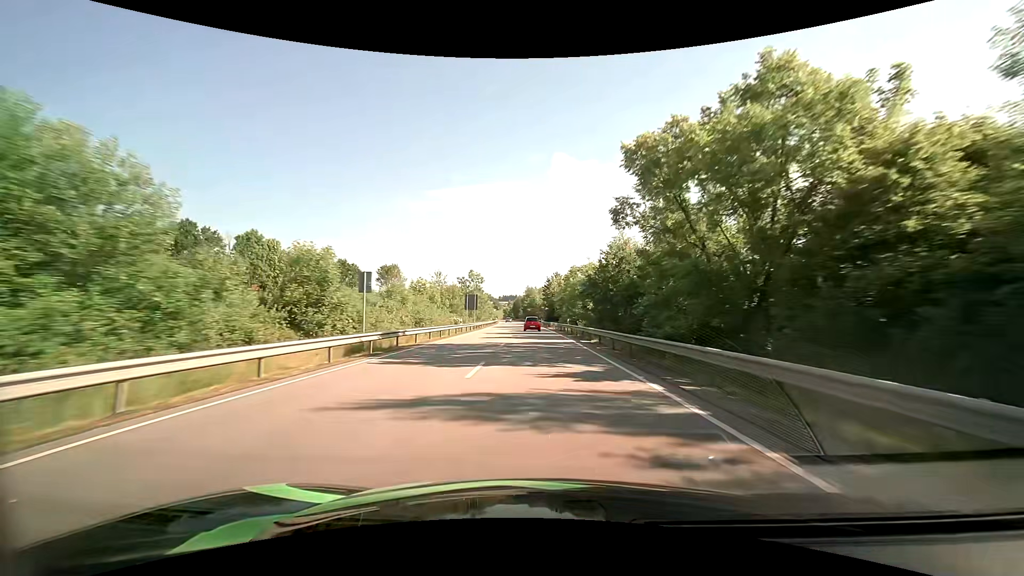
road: primary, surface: asphalt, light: Day
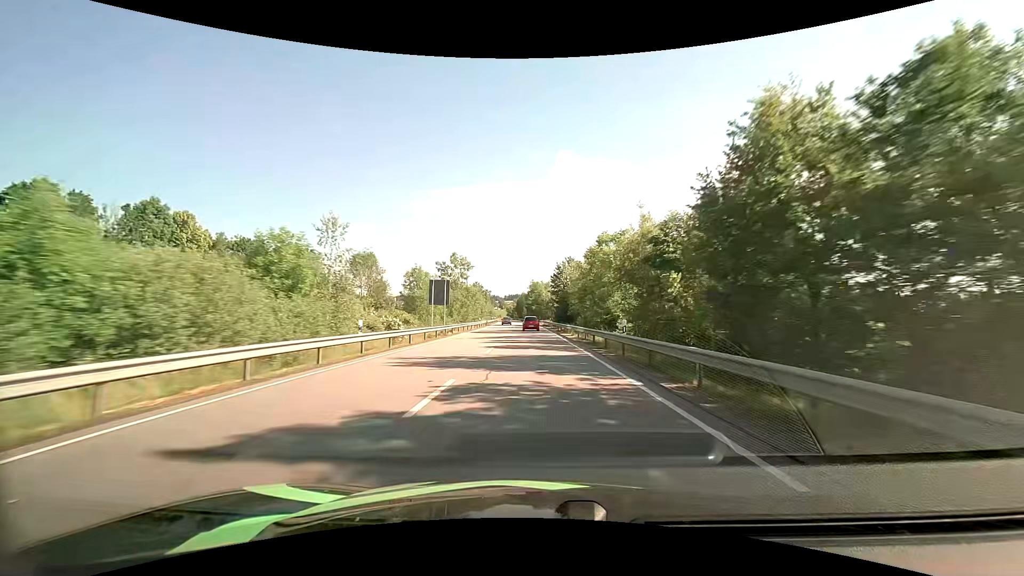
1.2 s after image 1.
(-0.2, +28.4) m; -1°
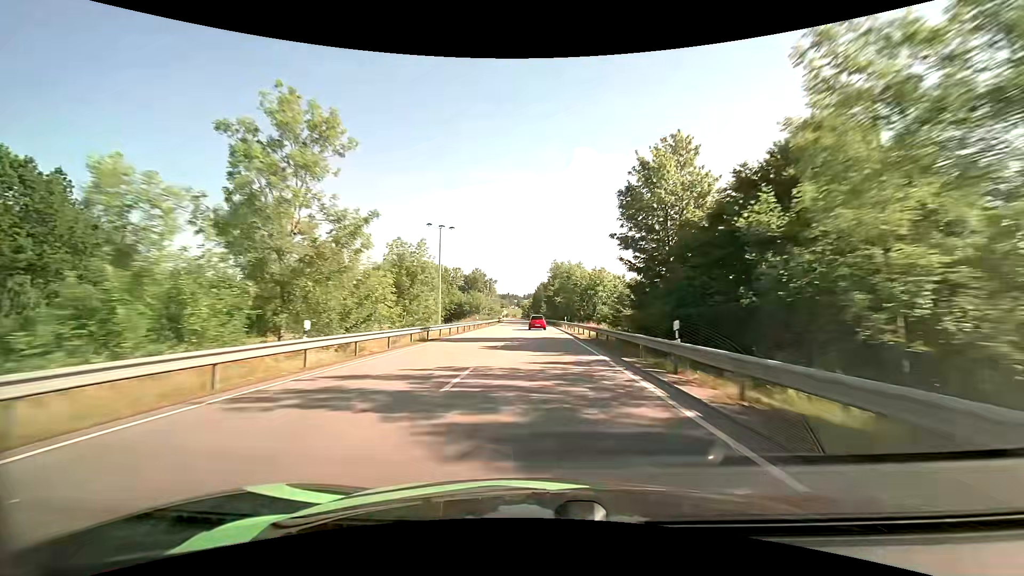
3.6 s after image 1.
(-1.1, +57.9) m; -2°
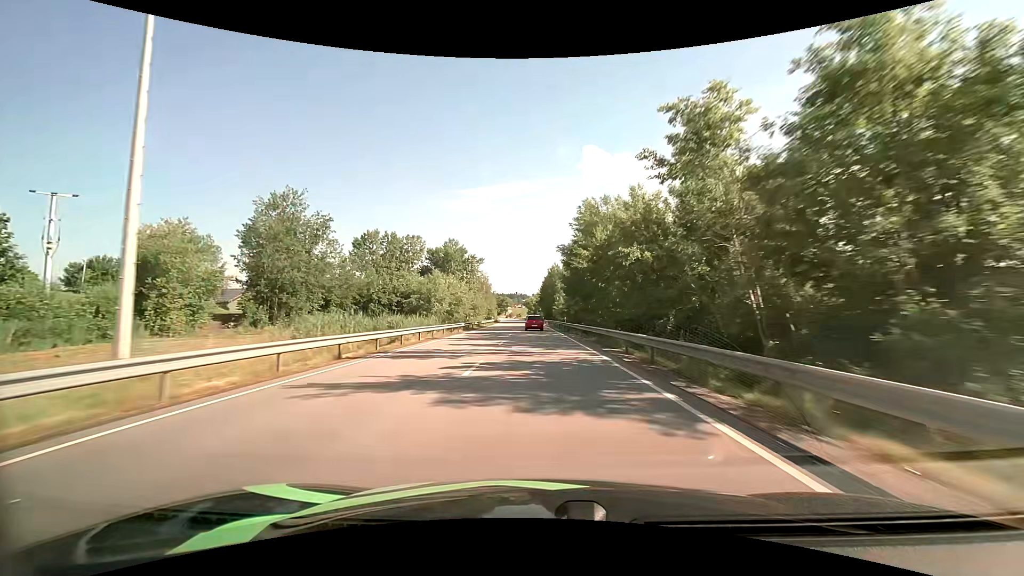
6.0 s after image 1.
(-0.4, +57.8) m; -1°
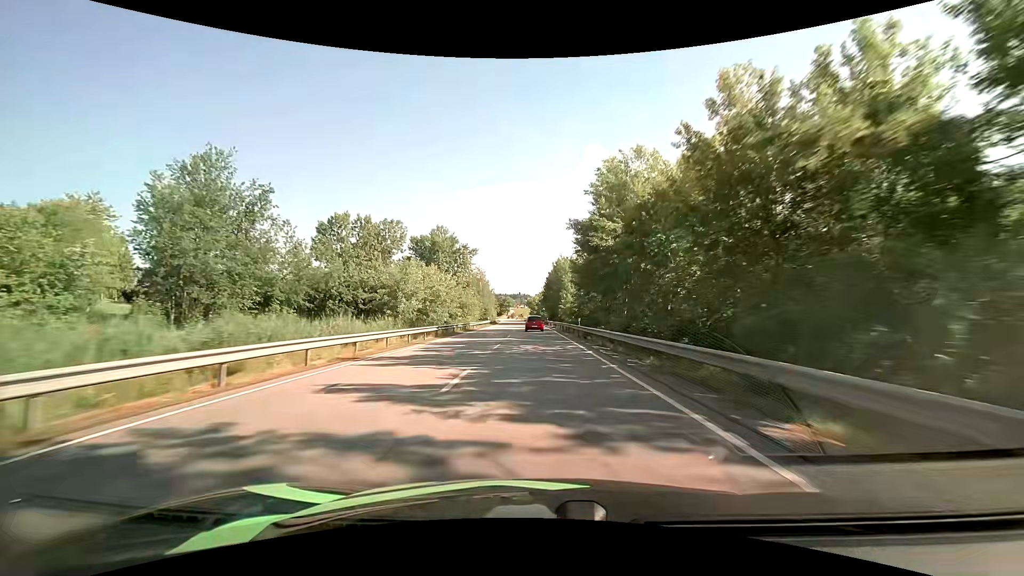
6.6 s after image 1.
(0.0, +14.3) m; 0°
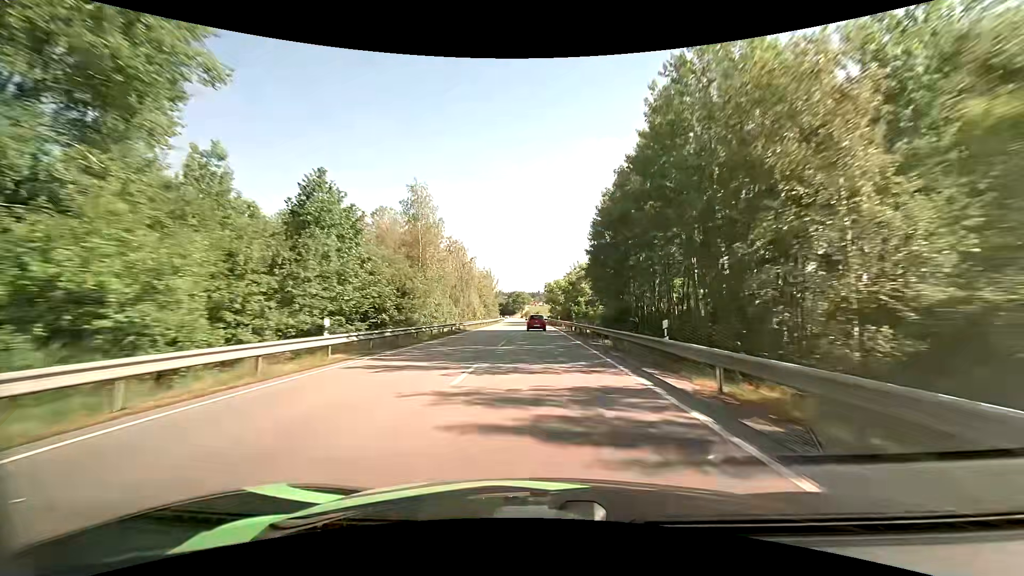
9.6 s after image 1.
(-1.2, +71.1) m; -2°
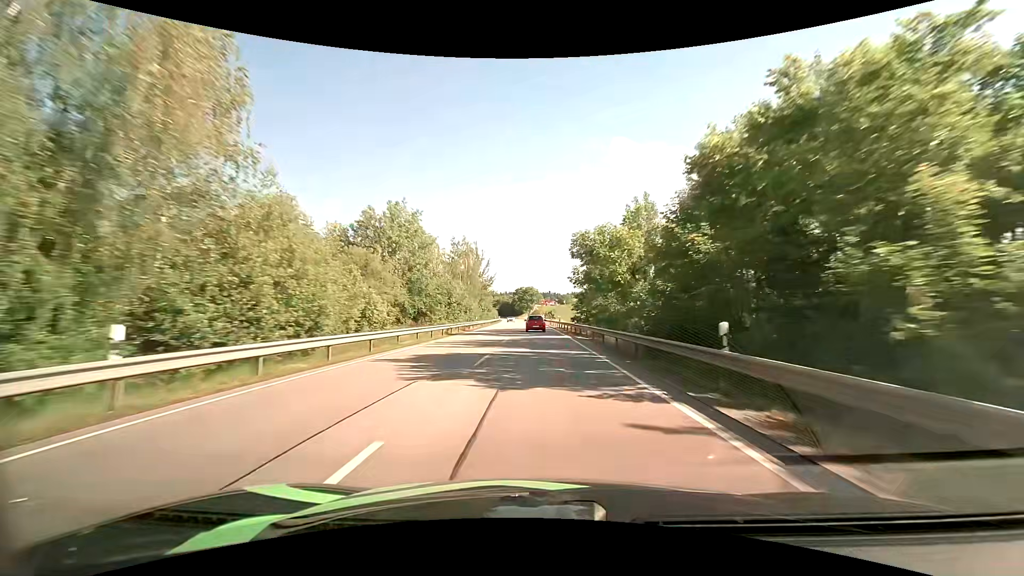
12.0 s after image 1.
(-0.5, +56.3) m; -1°
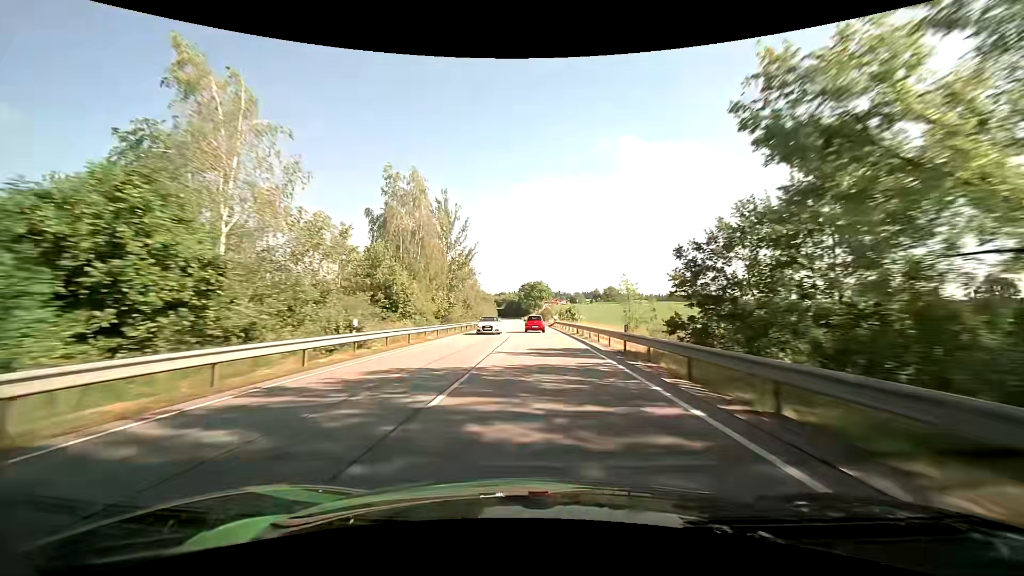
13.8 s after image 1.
(-0.4, +42.0) m; -1°
(0, +10) (0, +20) (0, +30) (0, +40) (-1, +50) (-1, +60) (-1, +70) (-2, +80) (-2, +90) (-2, +100) m
